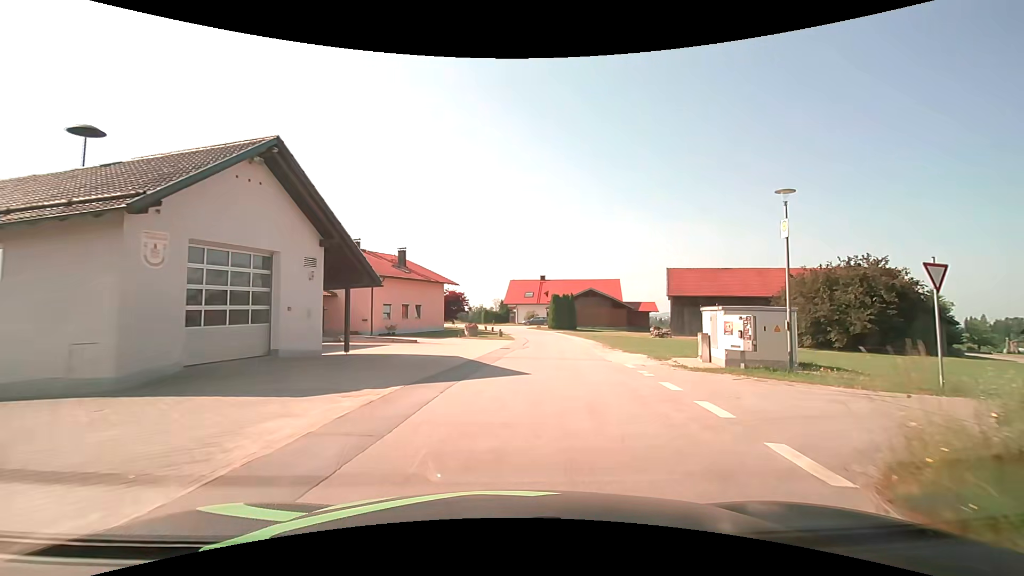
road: residential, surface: asphalt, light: Day
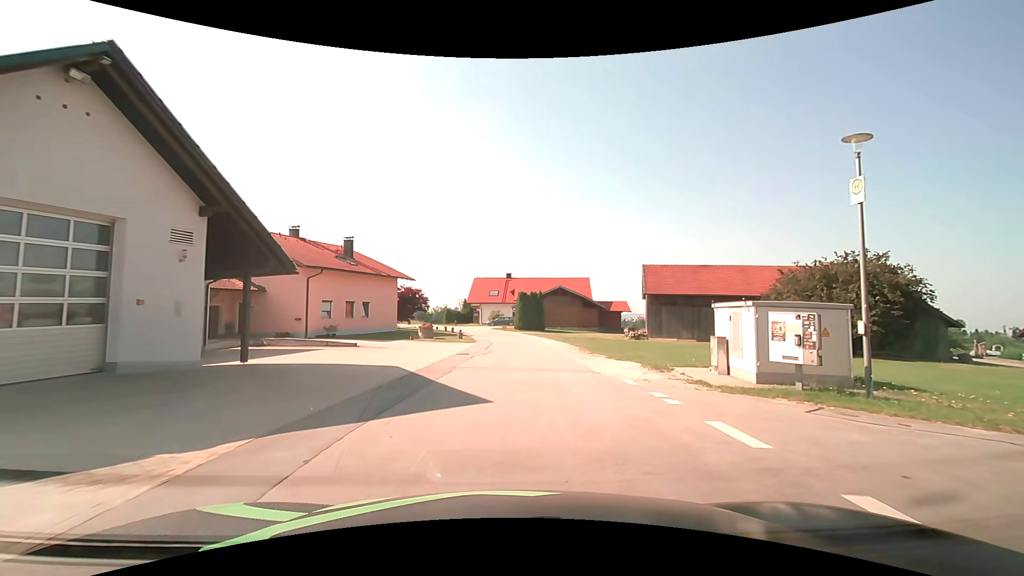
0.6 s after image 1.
(+0.2, +5.1) m; +4°
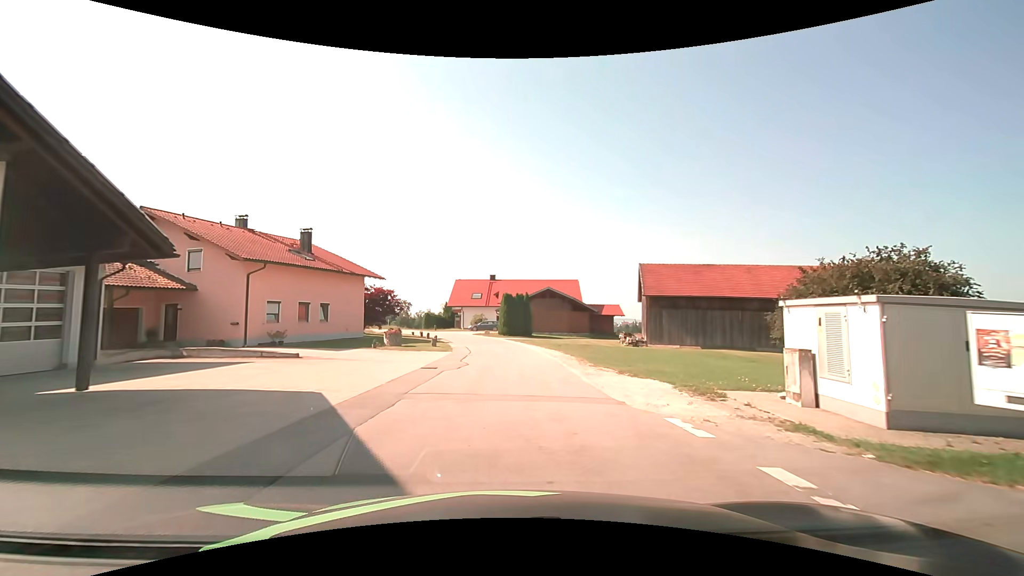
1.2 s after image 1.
(+0.2, +5.1) m; +3°
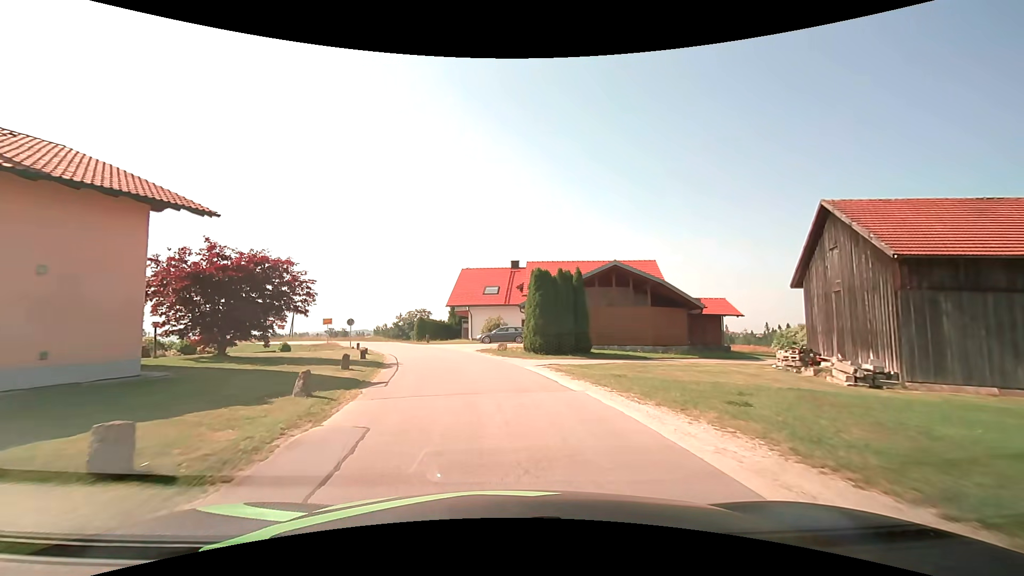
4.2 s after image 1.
(-0.2, +24.6) m; -3°
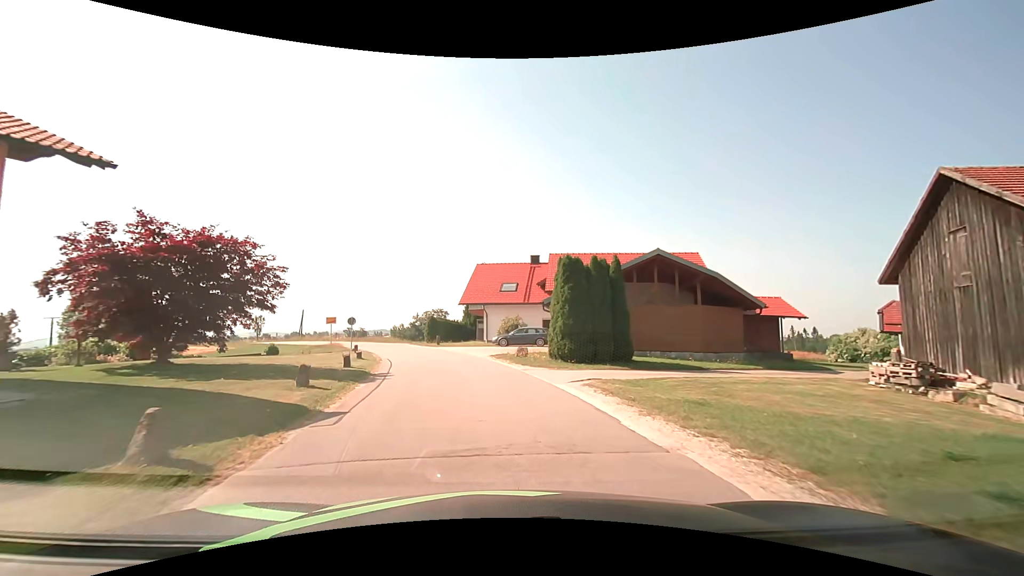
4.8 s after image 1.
(-0.1, +4.8) m; -1°
(-1, +10) (-2, +20) (-4, +30) (-8, +39) (-12, +48) (-17, +57) (-23, +65) (-29, +73) (-36, +80) (-42, +88) m
